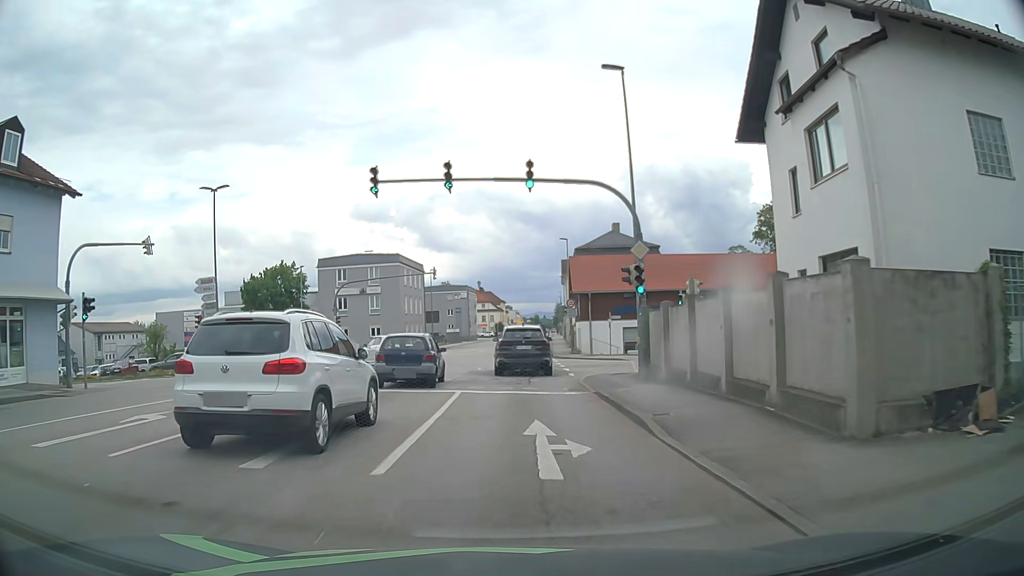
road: tertiary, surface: asphalt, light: Day
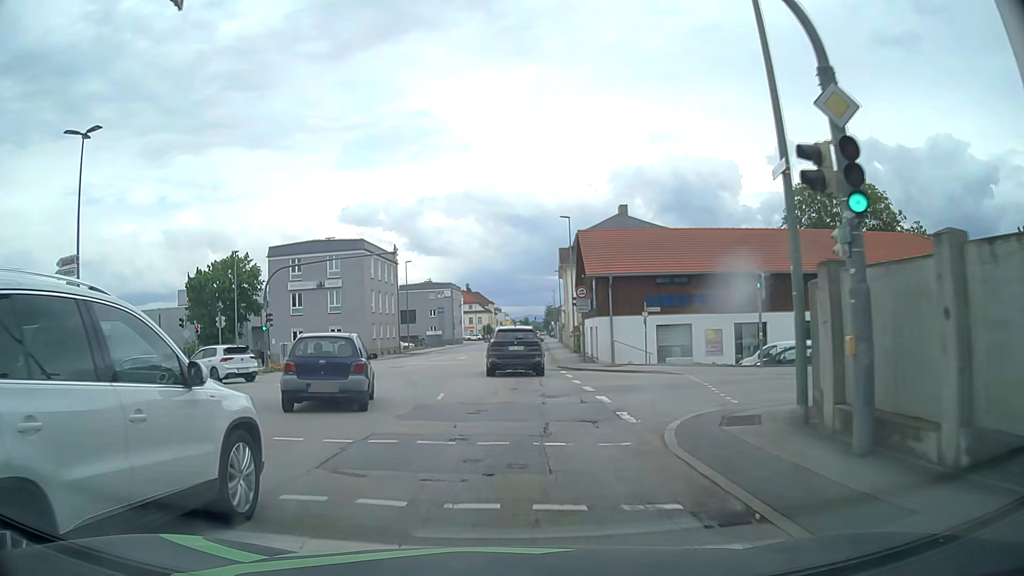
(-0.1, +12.7) m; -1°
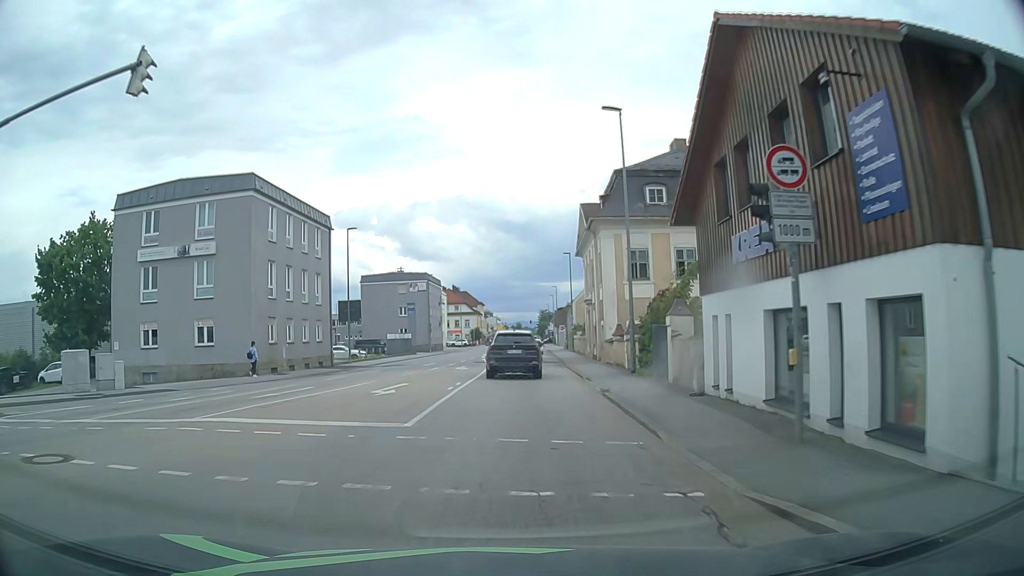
(+0.5, +25.6) m; +1°
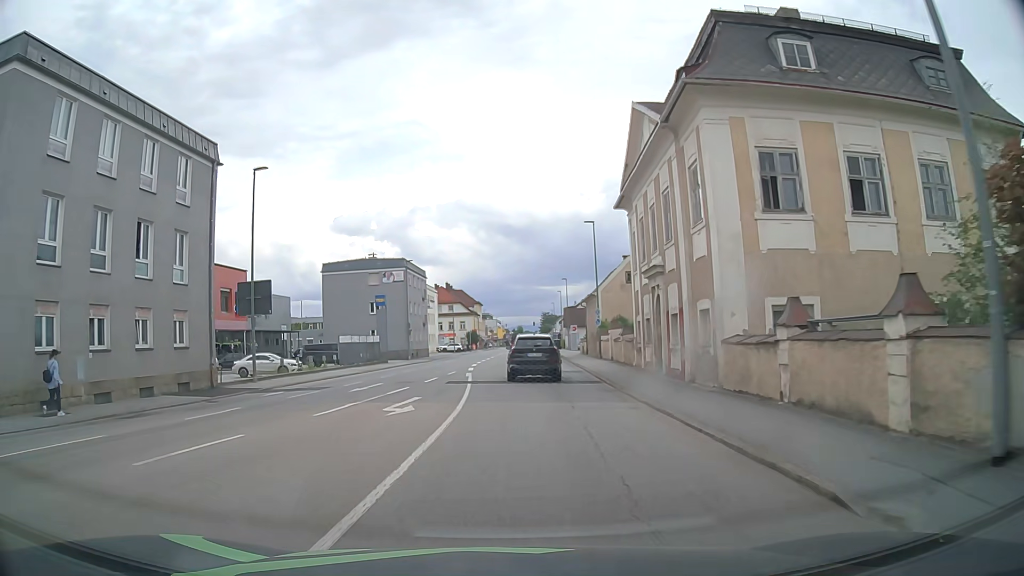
(+0.2, +19.7) m; +1°
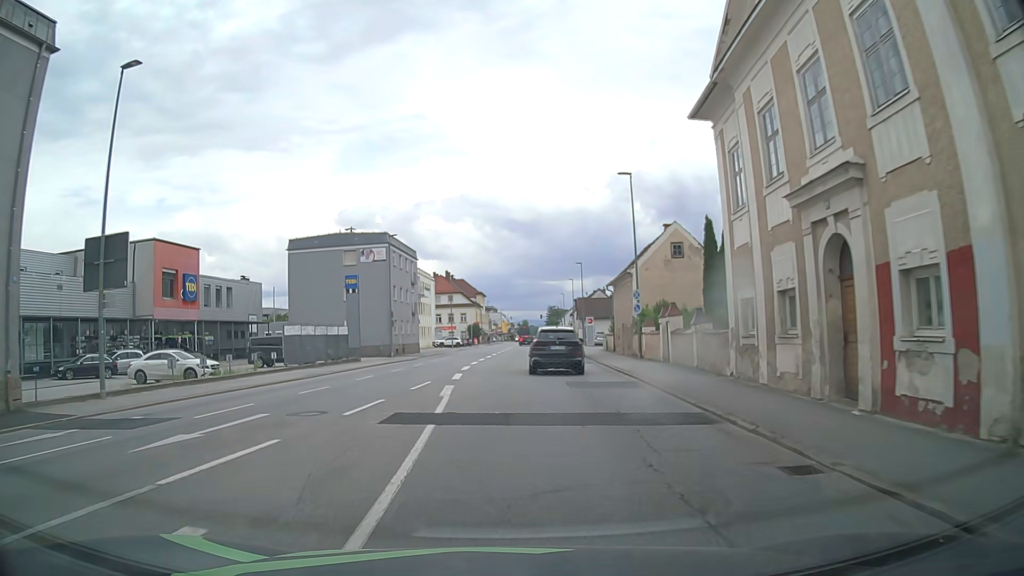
(-0.1, +13.3) m; -1°
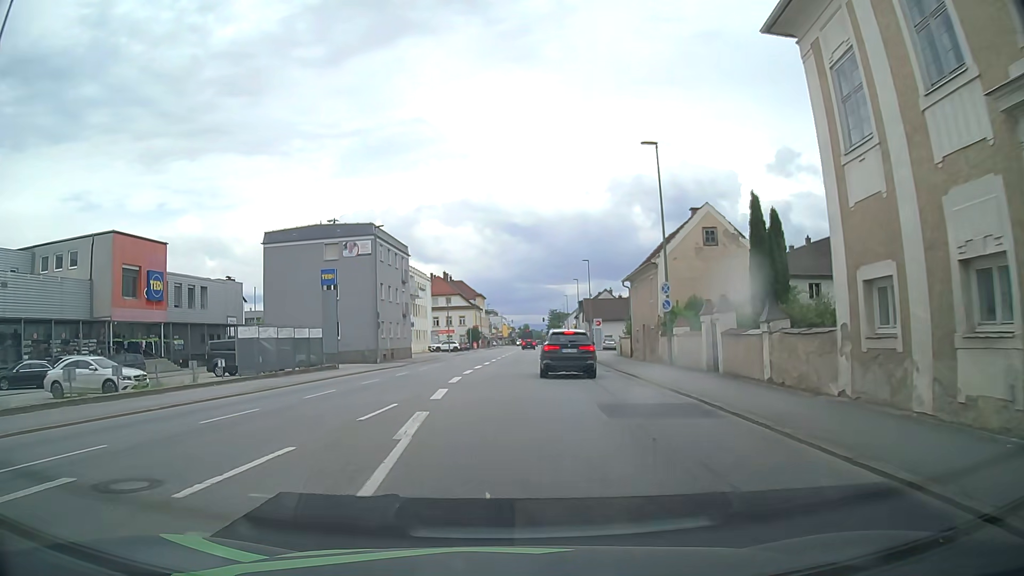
(0.0, +6.5) m; 0°
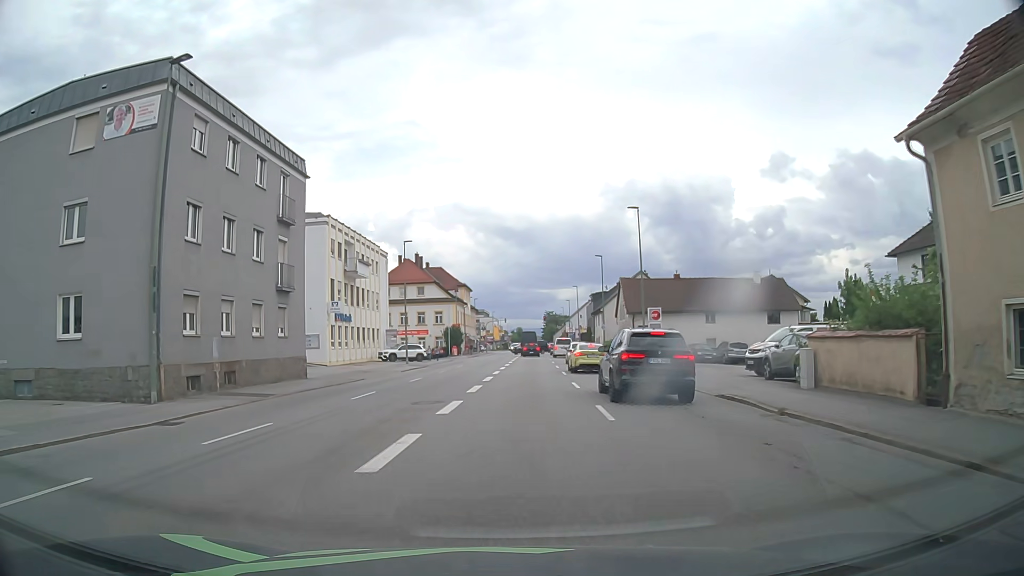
(+0.1, +32.7) m; 0°
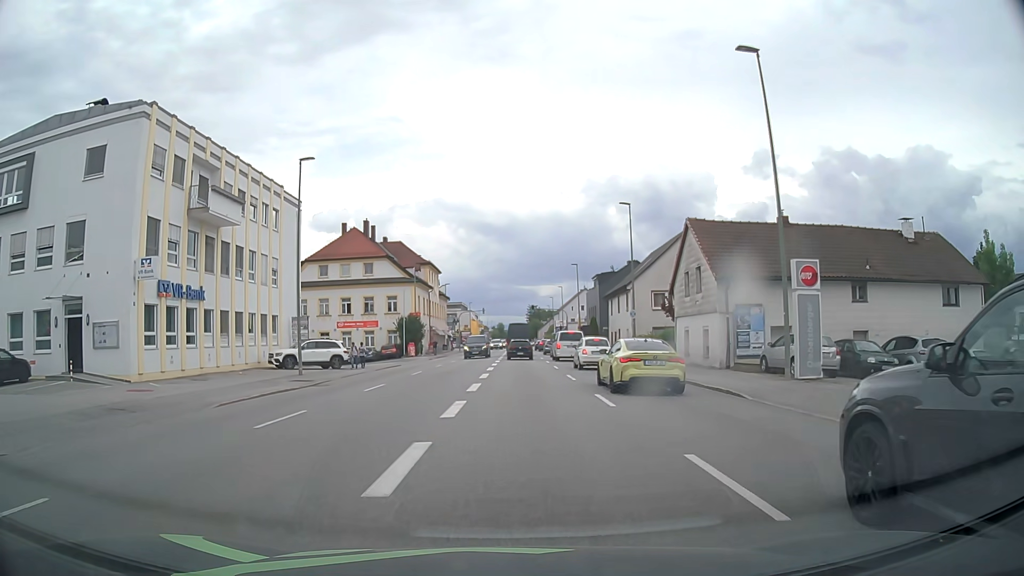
(+0.4, +25.1) m; +2°
(0, +10) (0, +20) (0, +30) (0, +40) (+1, +50) (+1, +60) (+1, +70) (+1, +80) (+1, +90) (+1, +100) m
